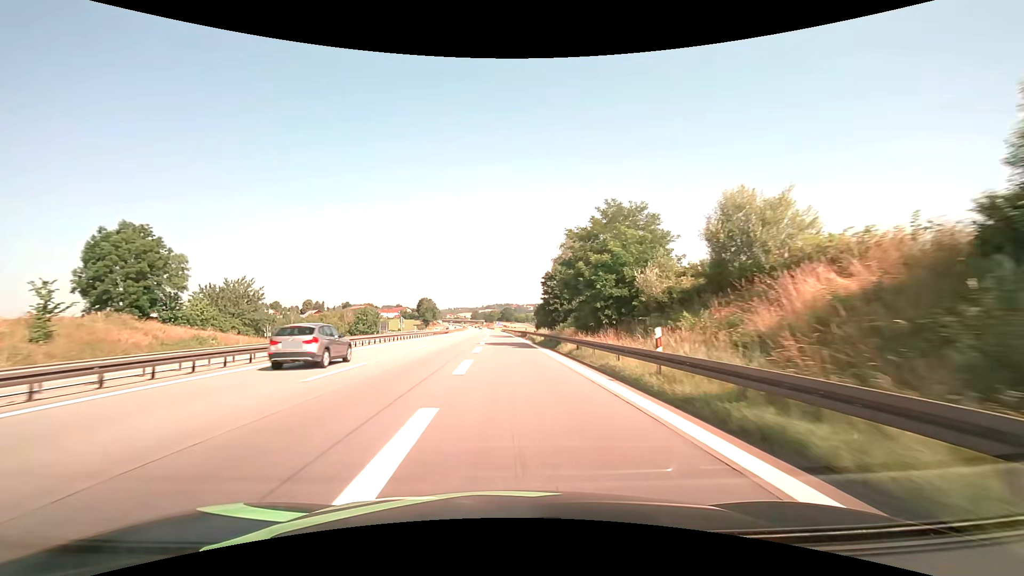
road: motorway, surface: asphalt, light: Day
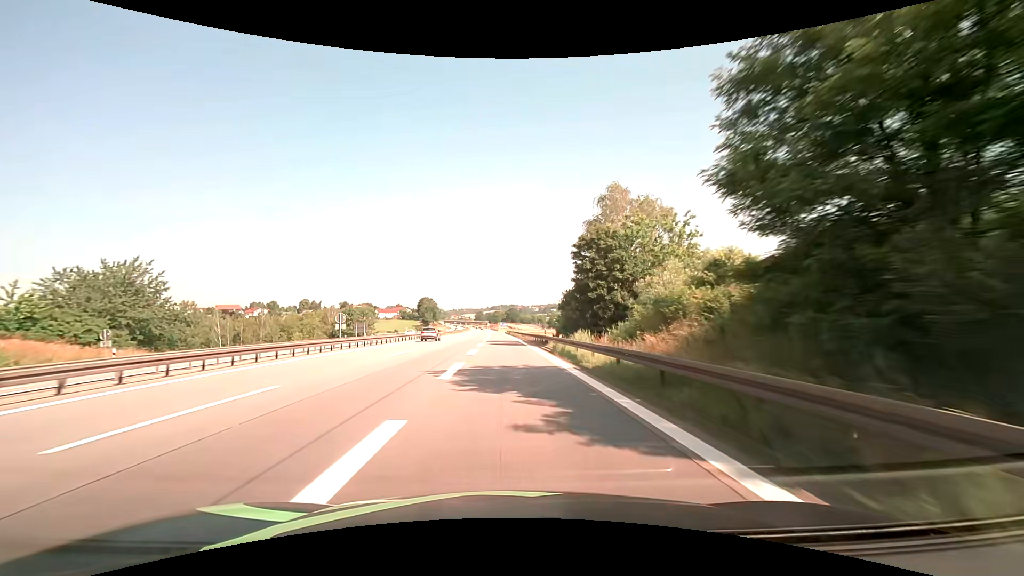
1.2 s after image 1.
(-0.1, +25.0) m; 0°
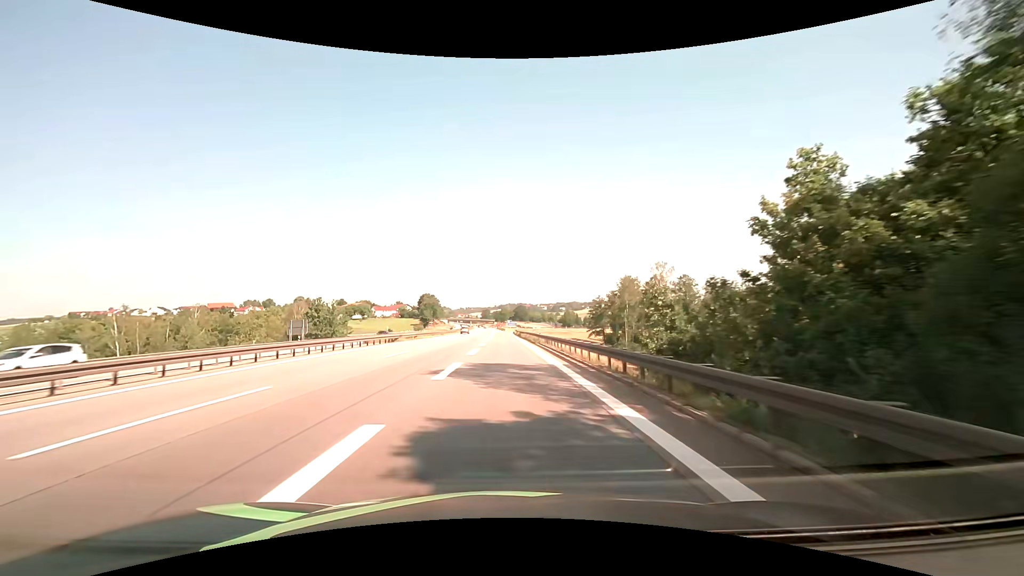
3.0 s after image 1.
(-0.4, +36.2) m; -1°
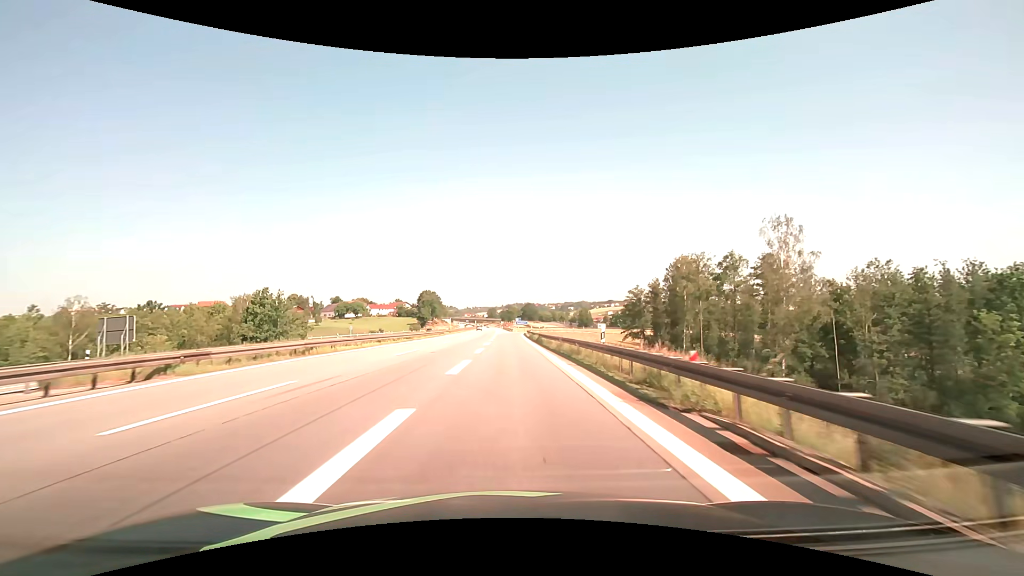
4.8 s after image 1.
(0.0, +34.7) m; 0°
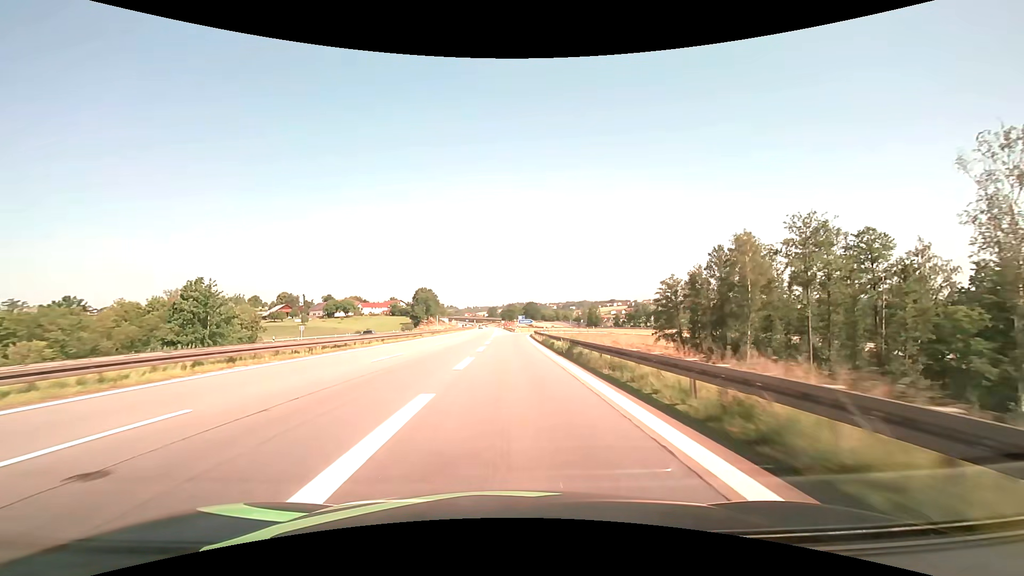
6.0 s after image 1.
(0.0, +22.3) m; 0°
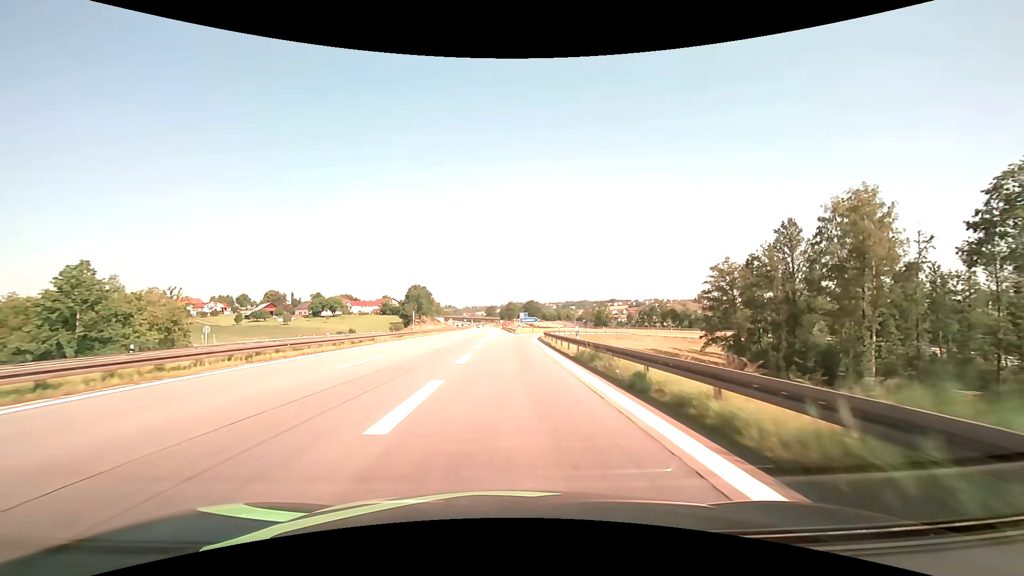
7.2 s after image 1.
(0.0, +21.6) m; 0°
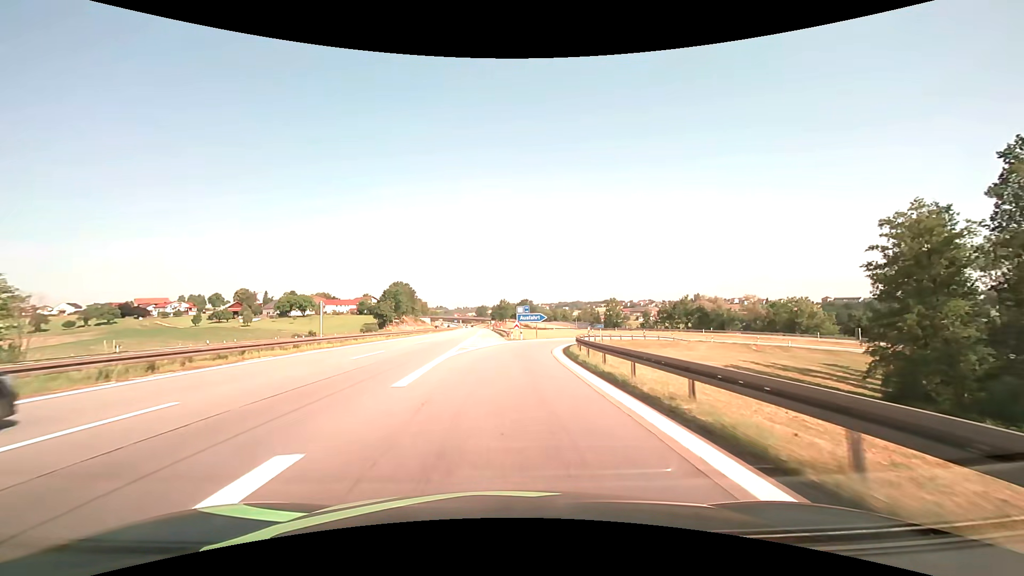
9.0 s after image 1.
(+0.2, +31.0) m; +1°
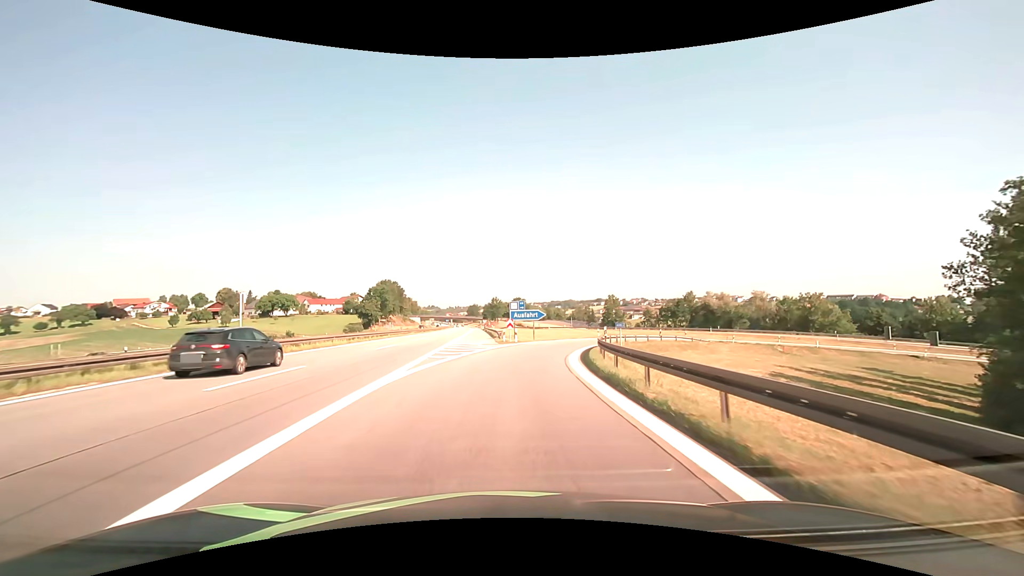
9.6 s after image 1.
(+0.1, +9.7) m; +1°
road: motorway_link
(0, +10) (+1, +20) (+2, +30) (+5, +39) (+9, +49) (+14, +57) (+21, +64) (+29, +70) (+39, +74) (+48, +76) m
